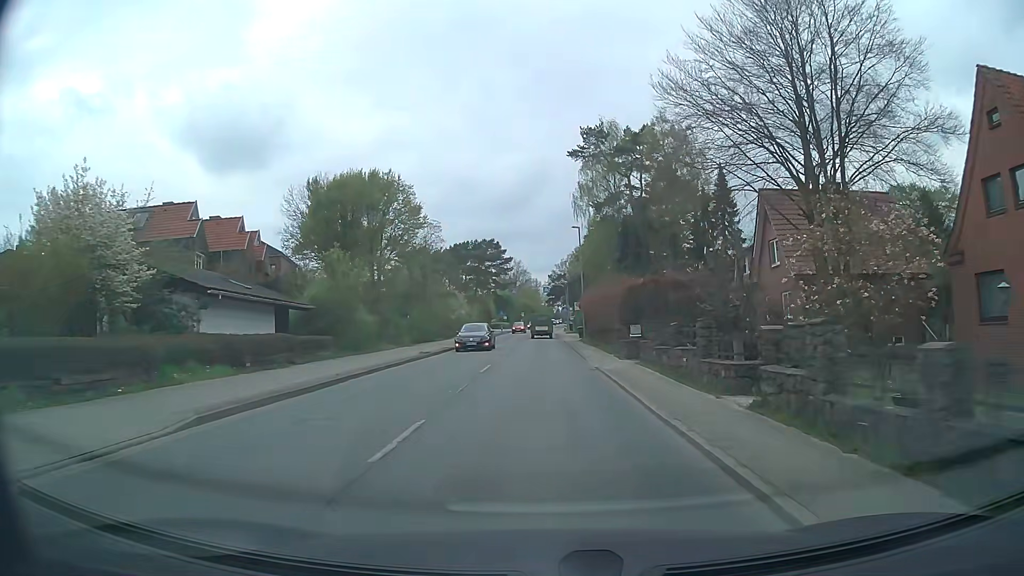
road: tertiary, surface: asphalt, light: Day
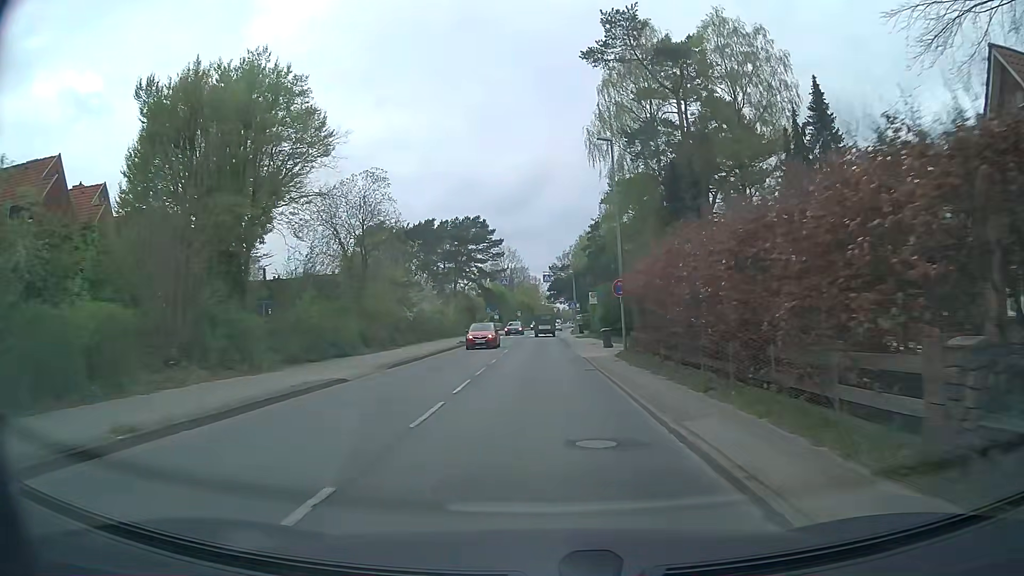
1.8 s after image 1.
(+0.1, +22.8) m; 0°
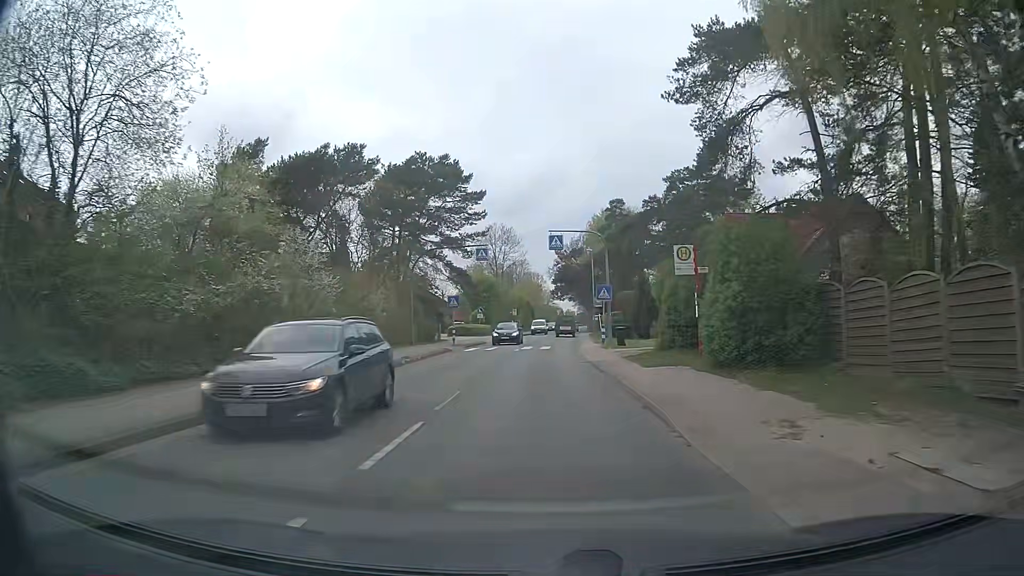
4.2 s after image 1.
(-0.3, +30.4) m; 0°
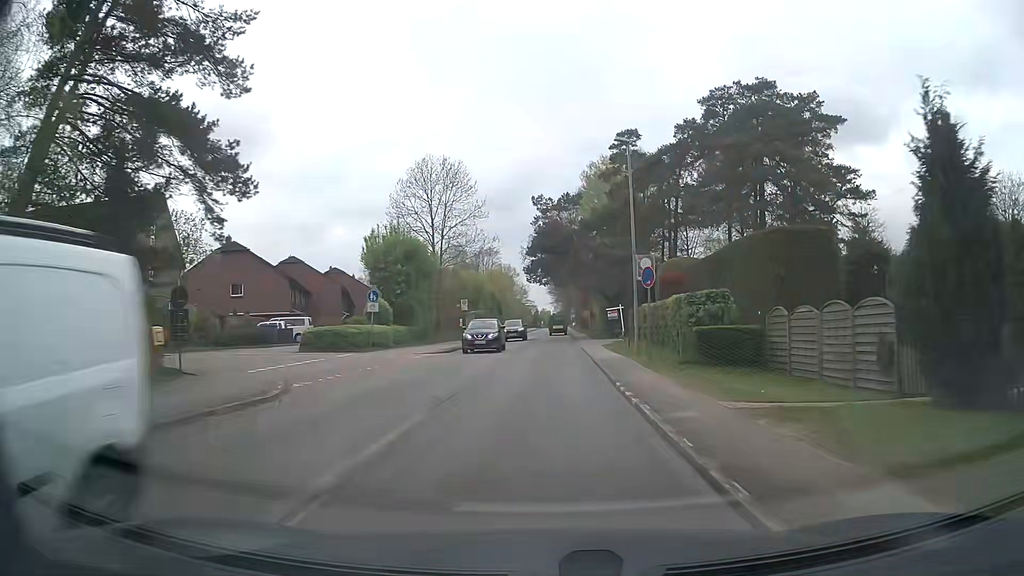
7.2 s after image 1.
(+0.3, +37.9) m; +2°
(0, +10) (0, +20) (0, +30) (+1, +40) (+1, +50) (+1, +60) (+1, +70) (+2, +80) (+2, +90) (+2, +100) m
